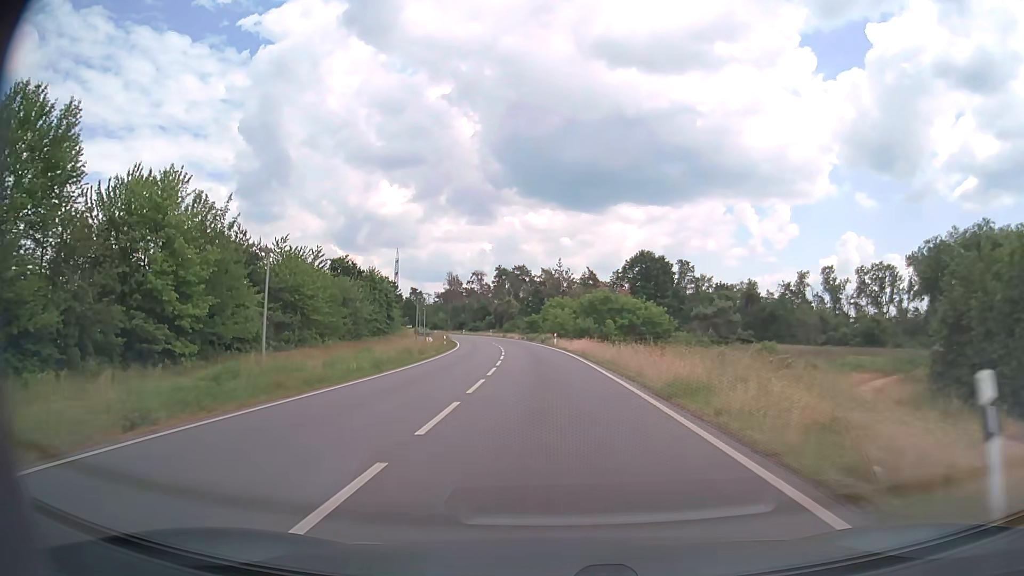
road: primary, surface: asphalt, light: Day
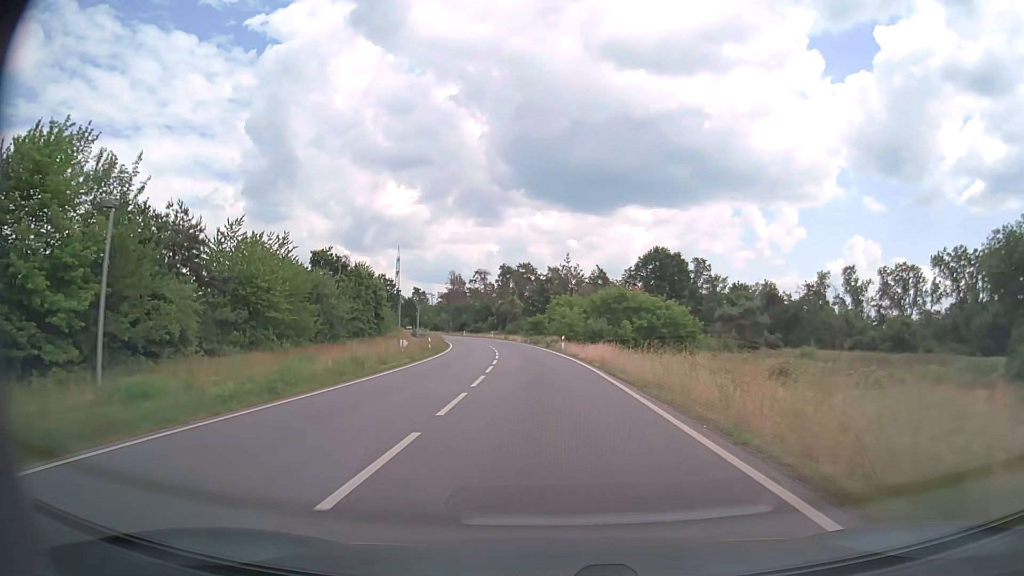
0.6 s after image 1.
(0.0, +9.9) m; -1°
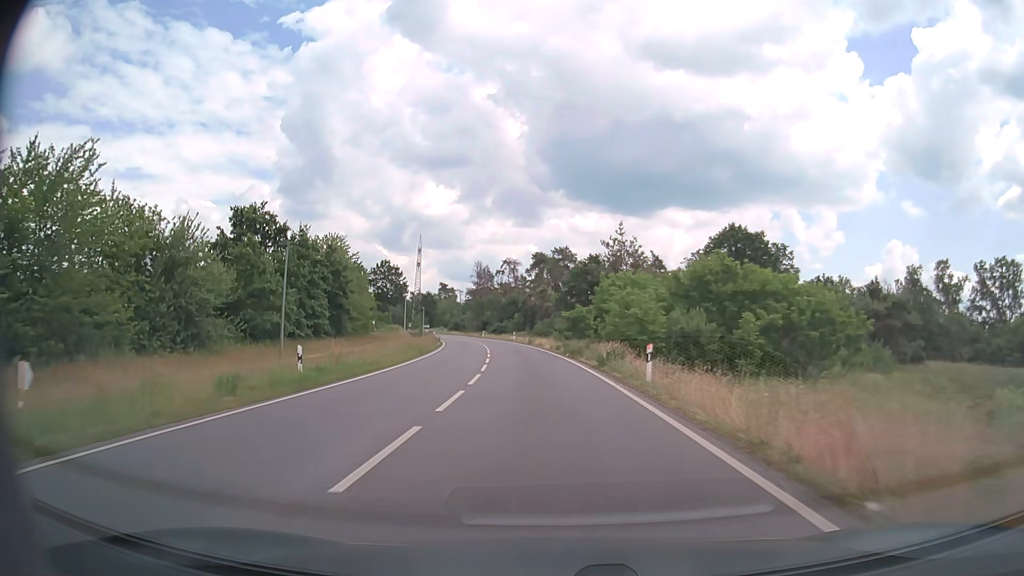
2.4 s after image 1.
(-0.7, +29.8) m; -3°
(0, +10) (0, +20) (-1, +30) (-2, +40) (-3, +50) (-4, +60) (-6, +70) (-7, +80) (-9, +89) (-11, +99) m
